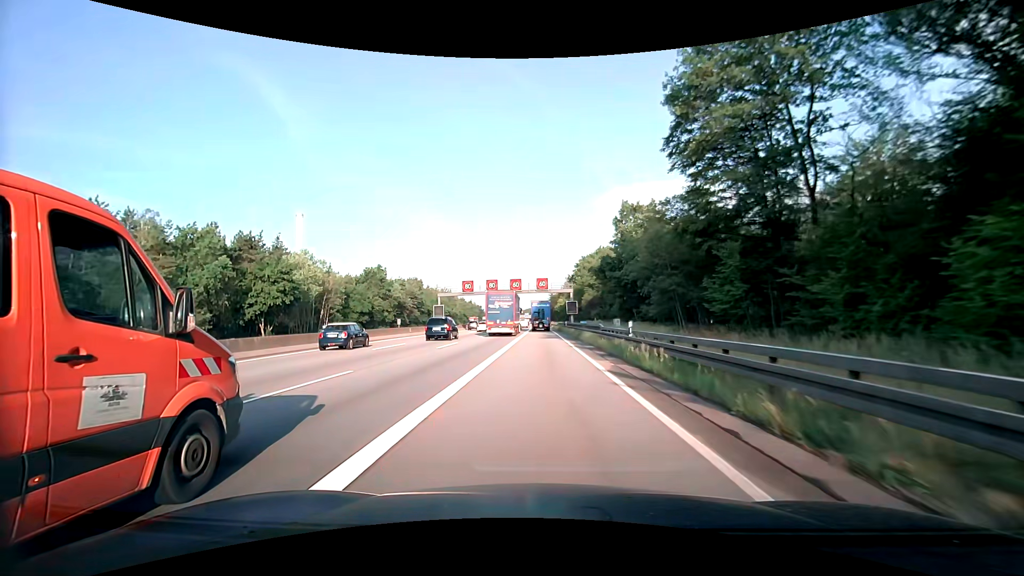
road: motorway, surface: asphalt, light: Day
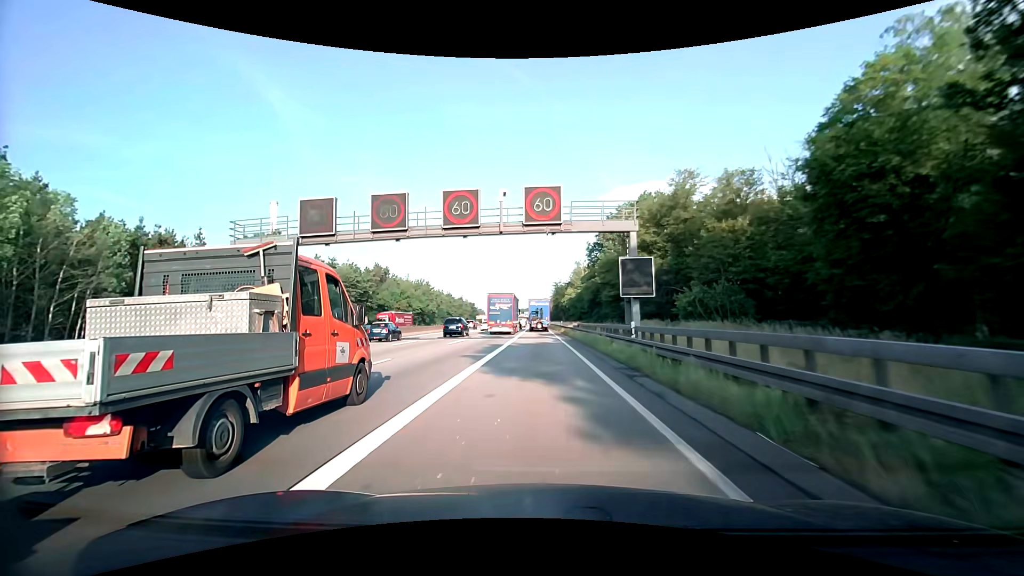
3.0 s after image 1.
(-0.2, +49.7) m; 0°
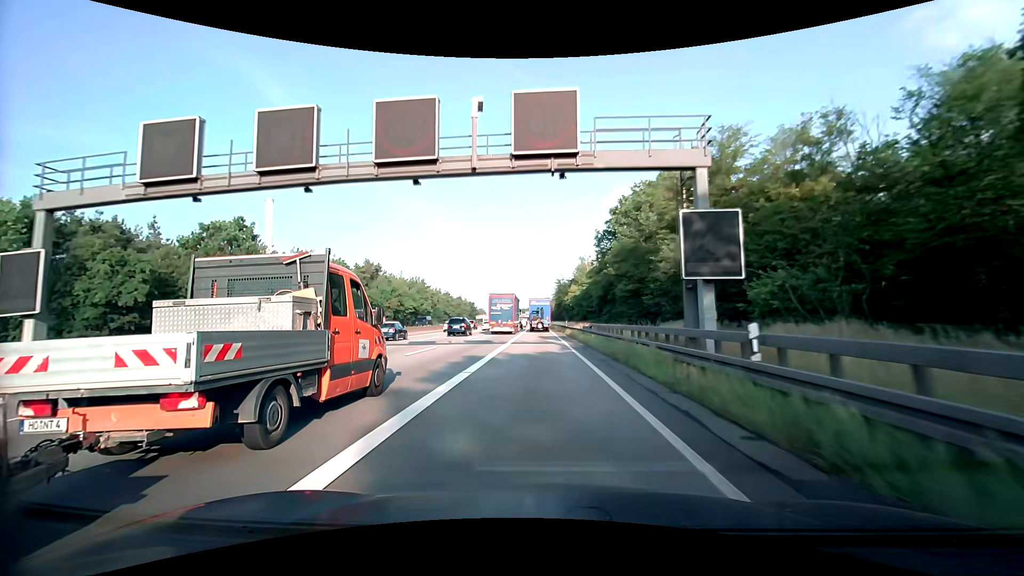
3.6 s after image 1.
(0.0, +9.9) m; 0°
